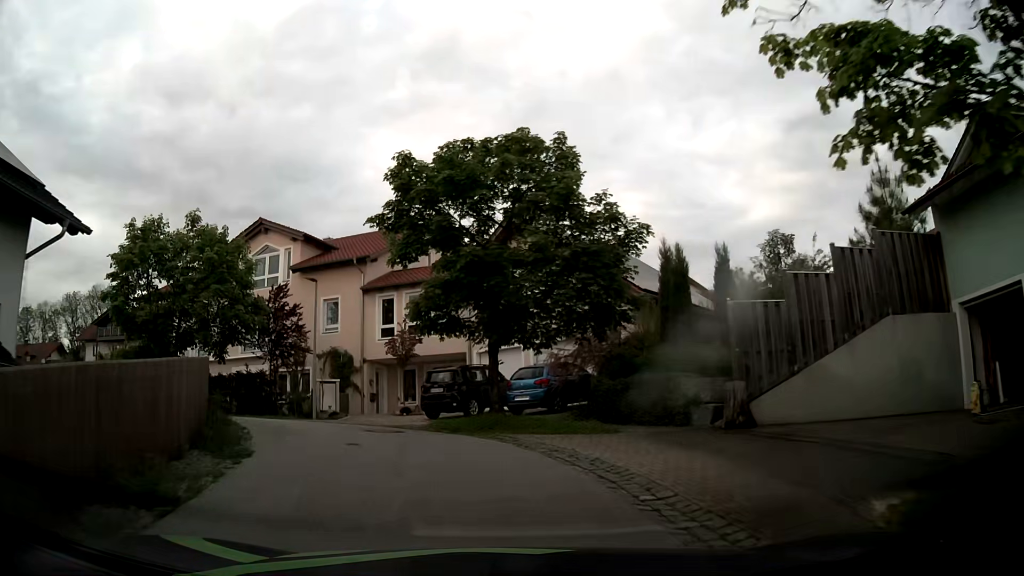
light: Day
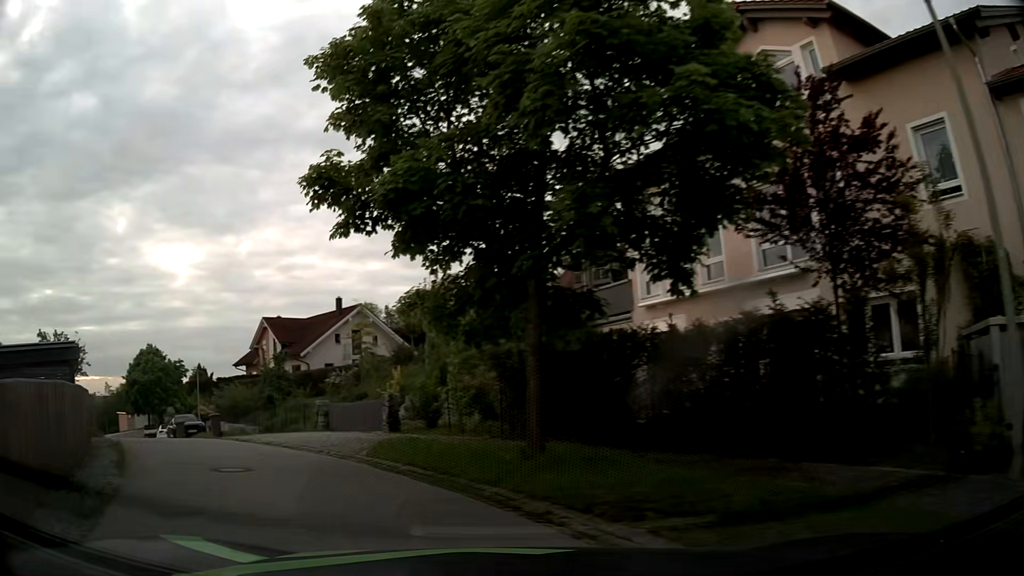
(-5.6, +17.9) m; -45°
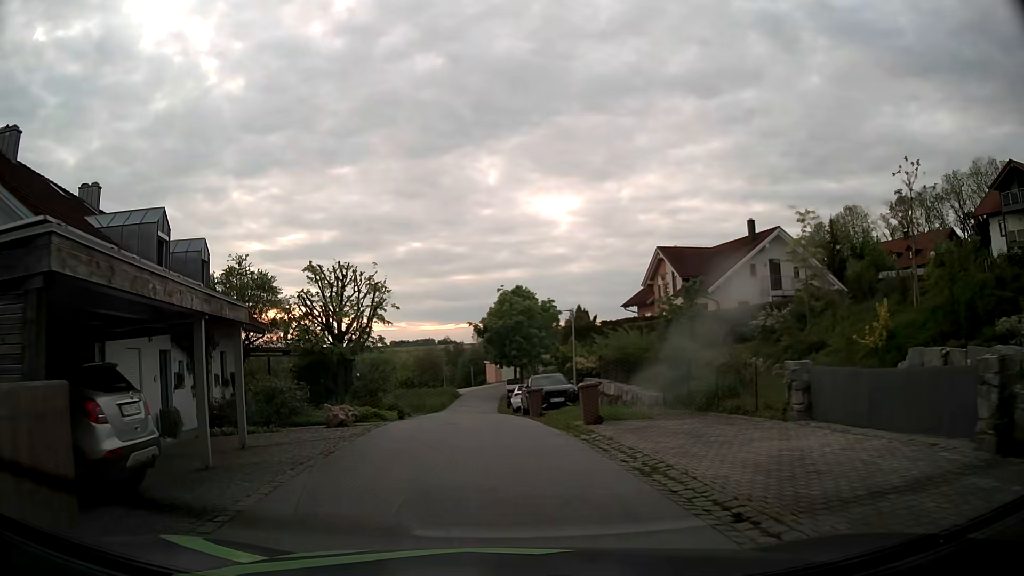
(-4.0, +11.3) m; -34°
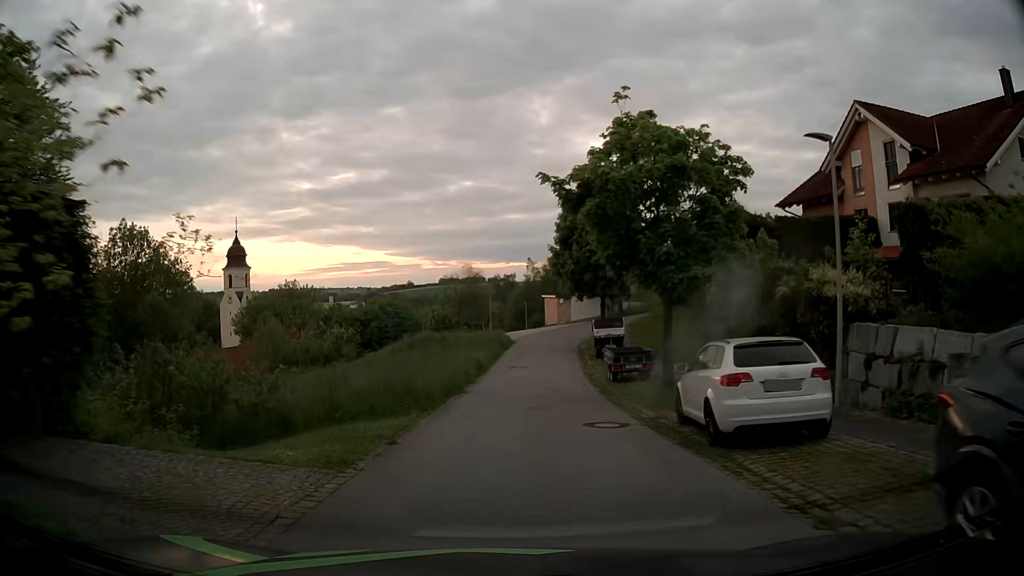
(-2.2, +23.8) m; -6°
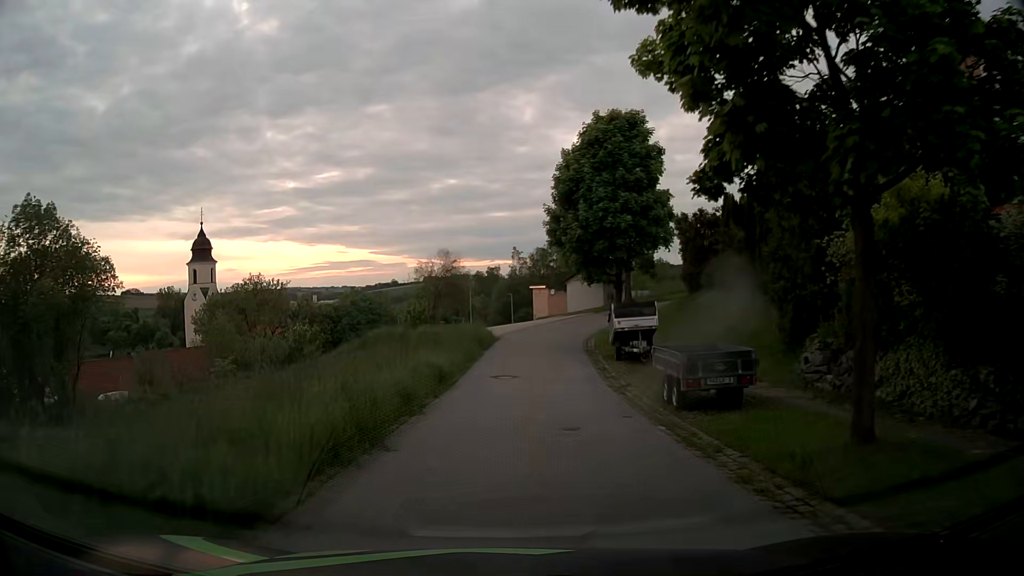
(+0.1, +10.1) m; +1°
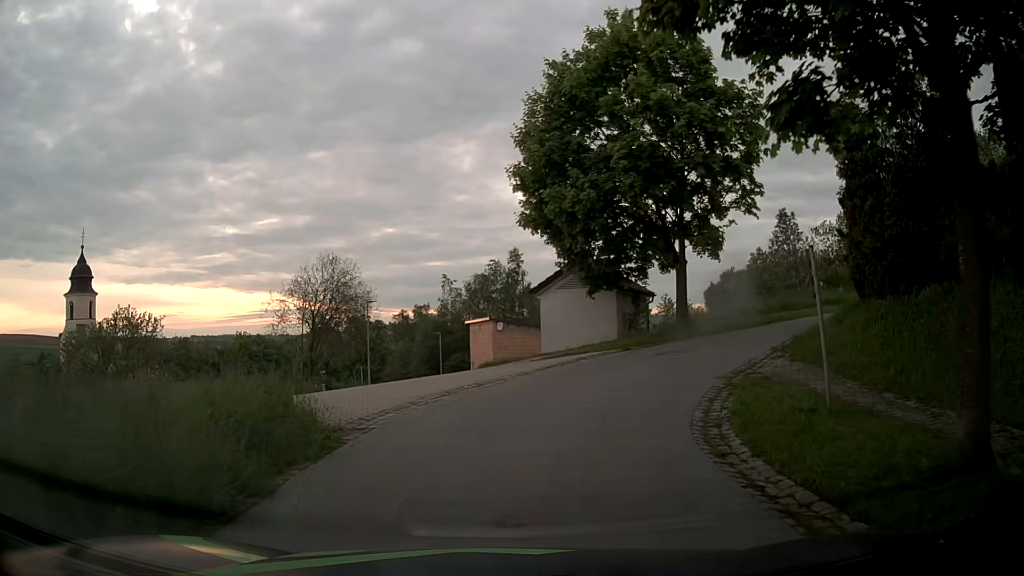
(+0.6, +23.7) m; +5°
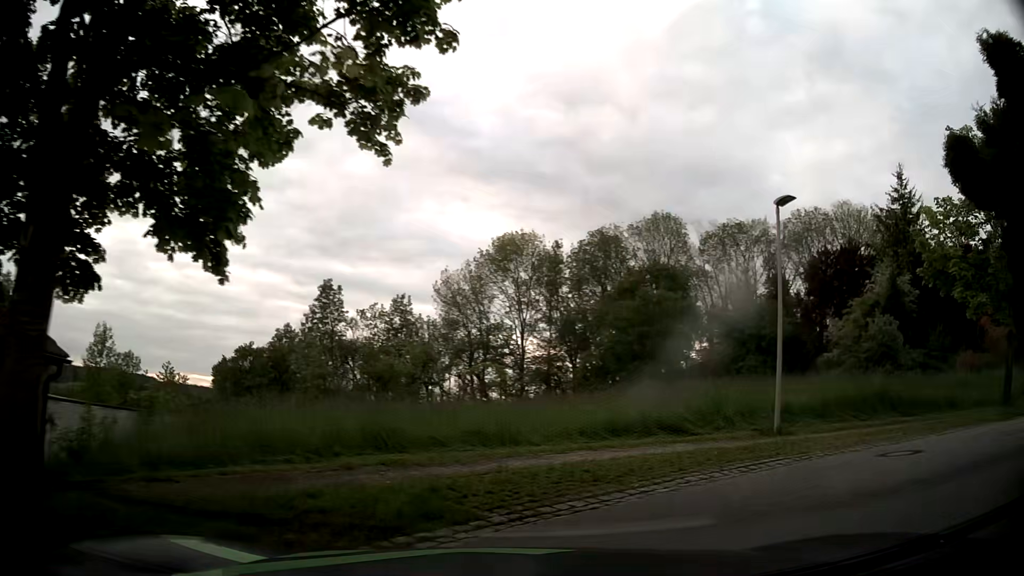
(+3.9, +15.5) m; +39°
